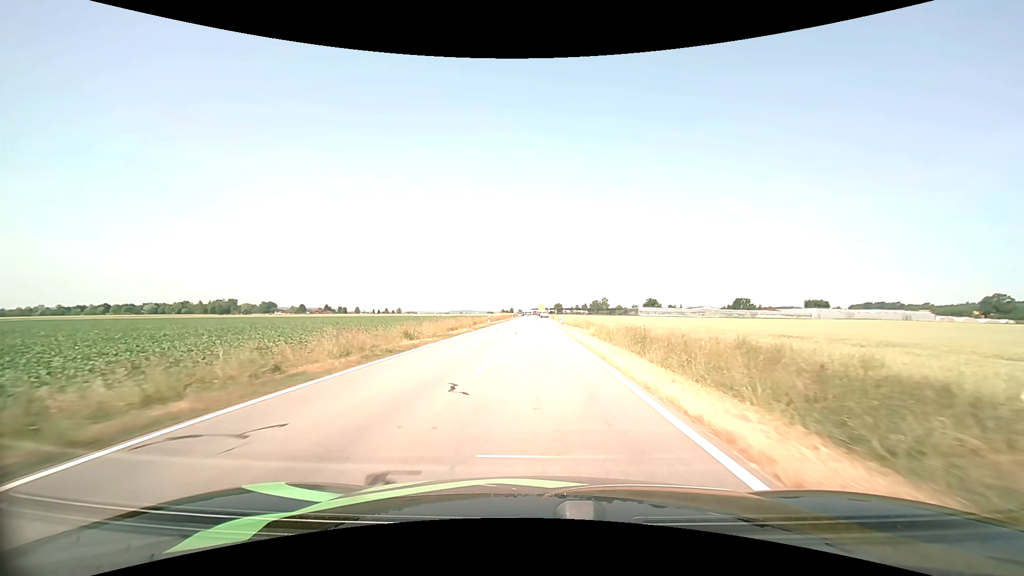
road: tertiary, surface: asphalt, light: Day
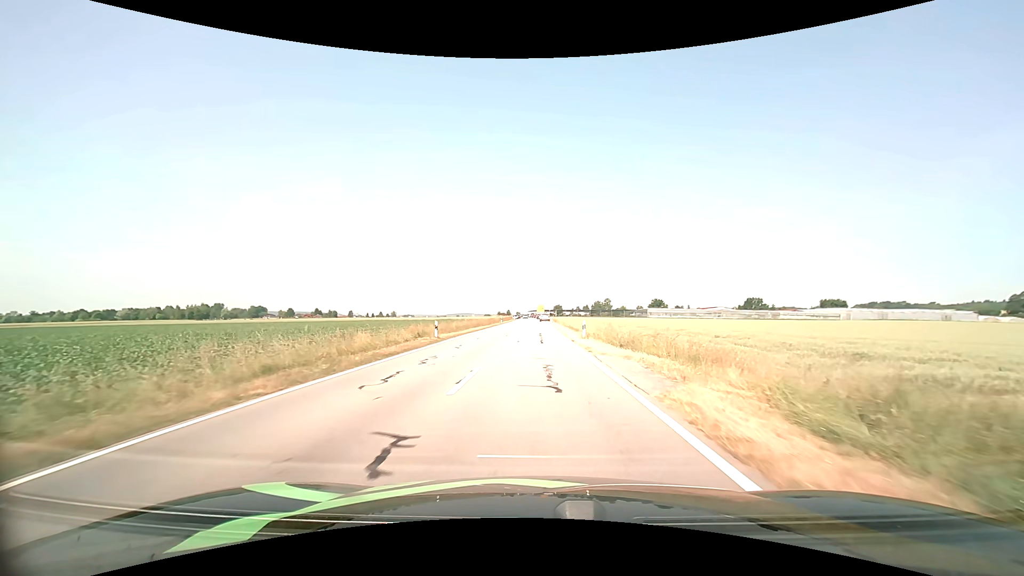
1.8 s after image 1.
(0.0, +27.6) m; 0°
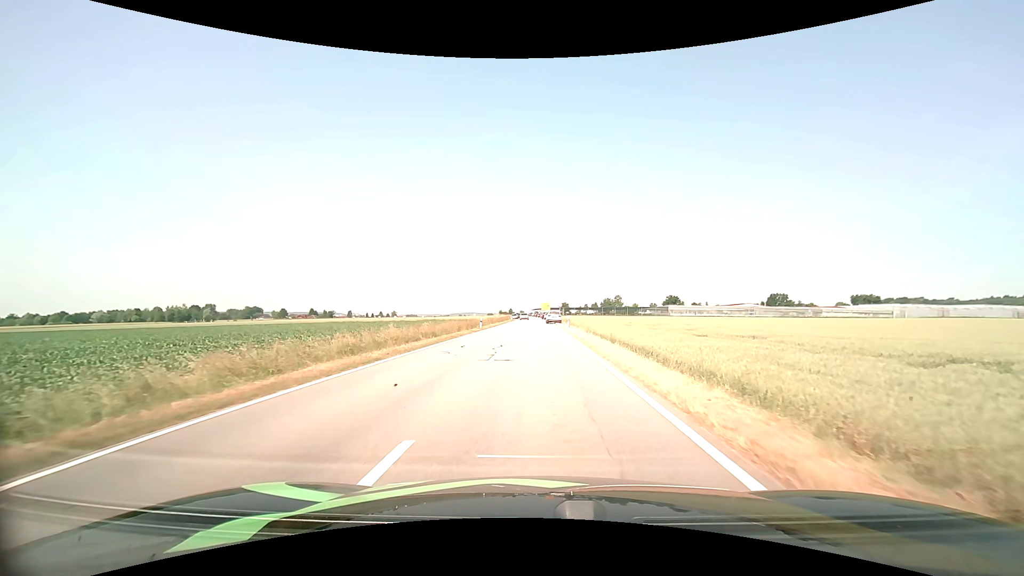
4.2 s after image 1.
(0.0, +31.9) m; 0°
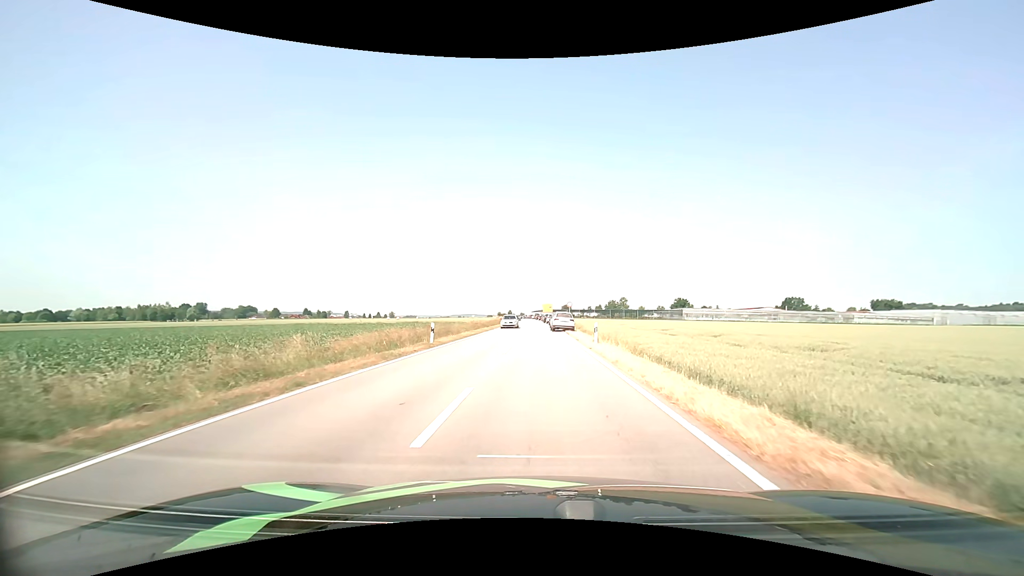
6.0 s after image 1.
(0.0, +20.8) m; 0°
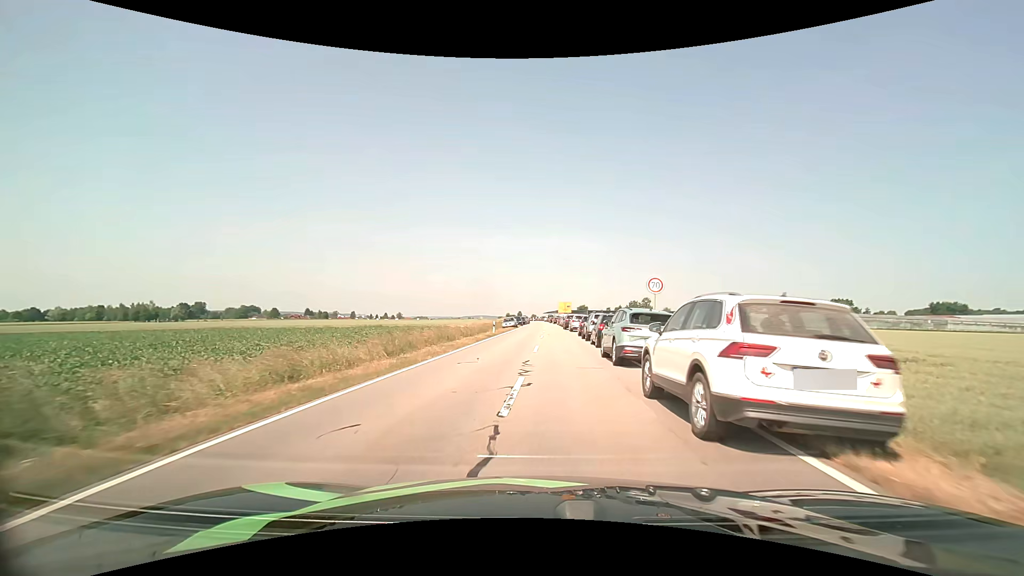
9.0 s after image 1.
(-0.4, +35.7) m; -2°
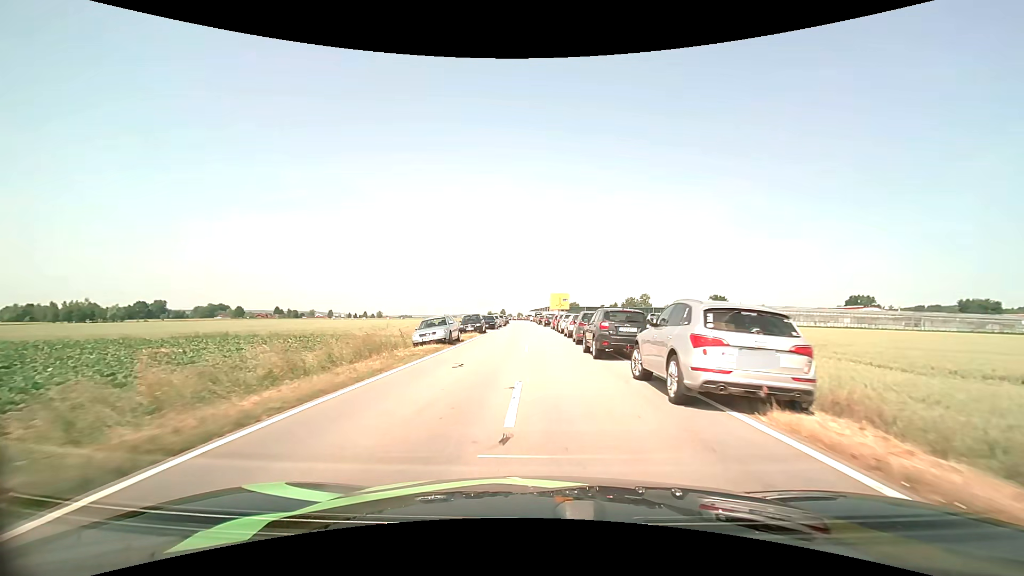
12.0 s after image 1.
(+0.7, +38.1) m; +2°
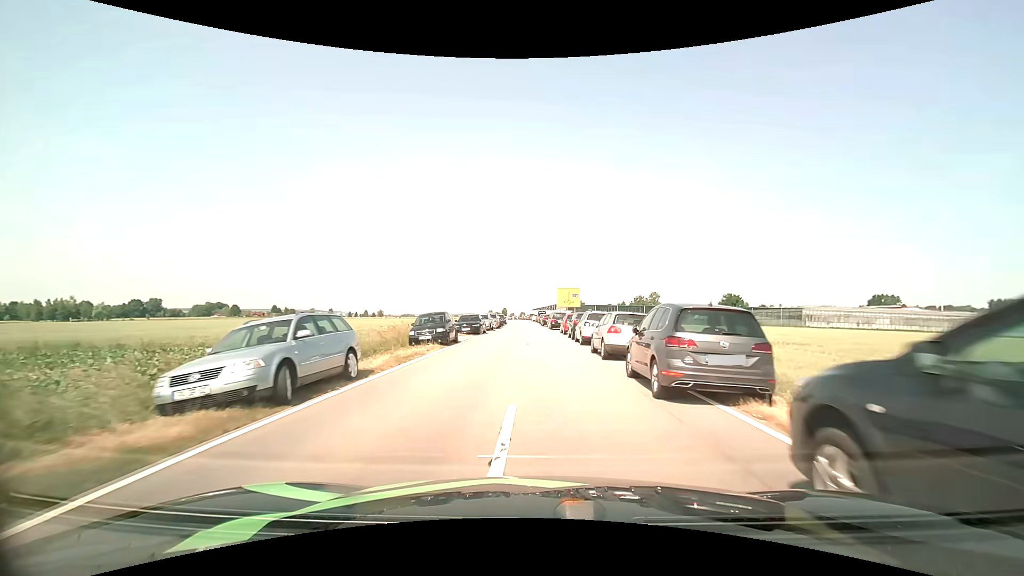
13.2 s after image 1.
(0.0, +15.1) m; 0°
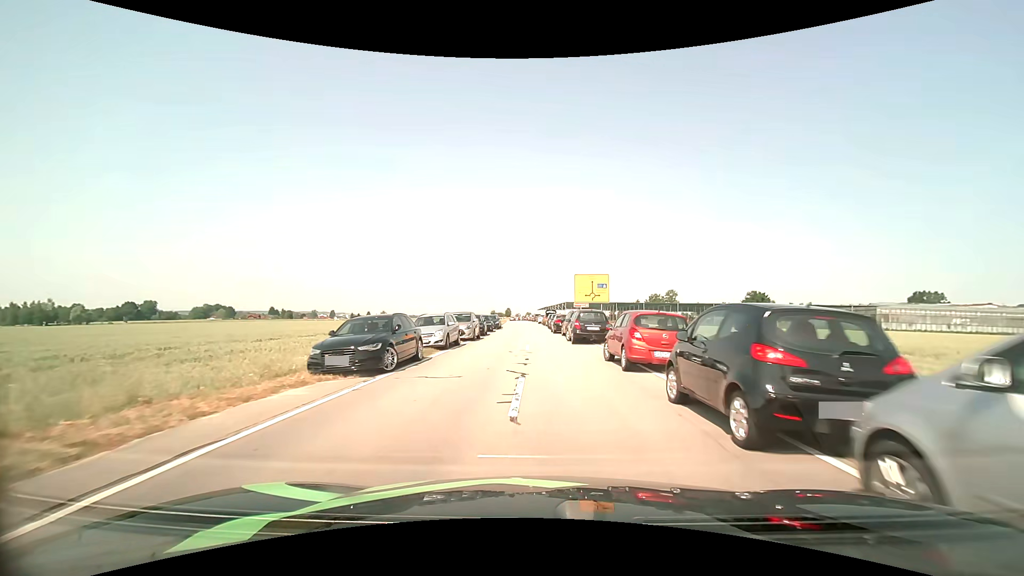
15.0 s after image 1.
(-0.1, +21.9) m; -1°
(0, +10) (0, +20) (0, +30) (-1, +40) (-1, +50) (-1, +60) (-2, +70) (-2, +80) (-2, +90) (-3, +100) m
